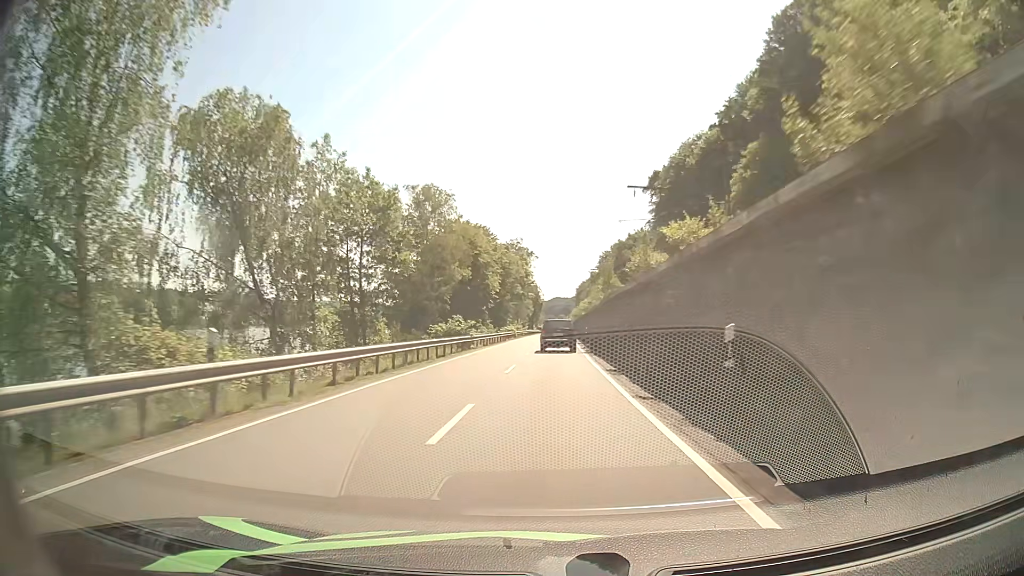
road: primary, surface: asphalt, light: Day
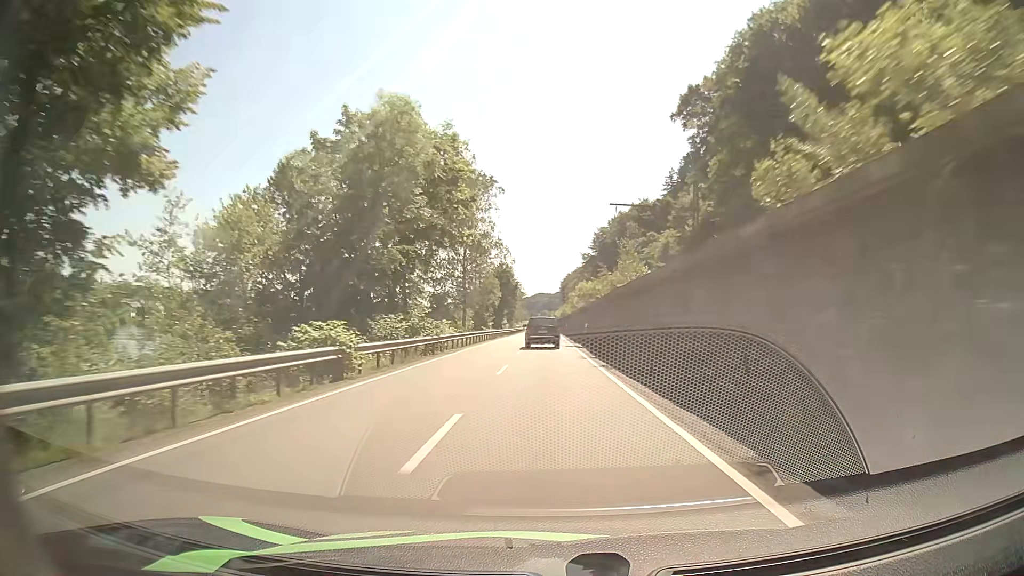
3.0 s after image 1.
(+0.7, +61.3) m; +2°
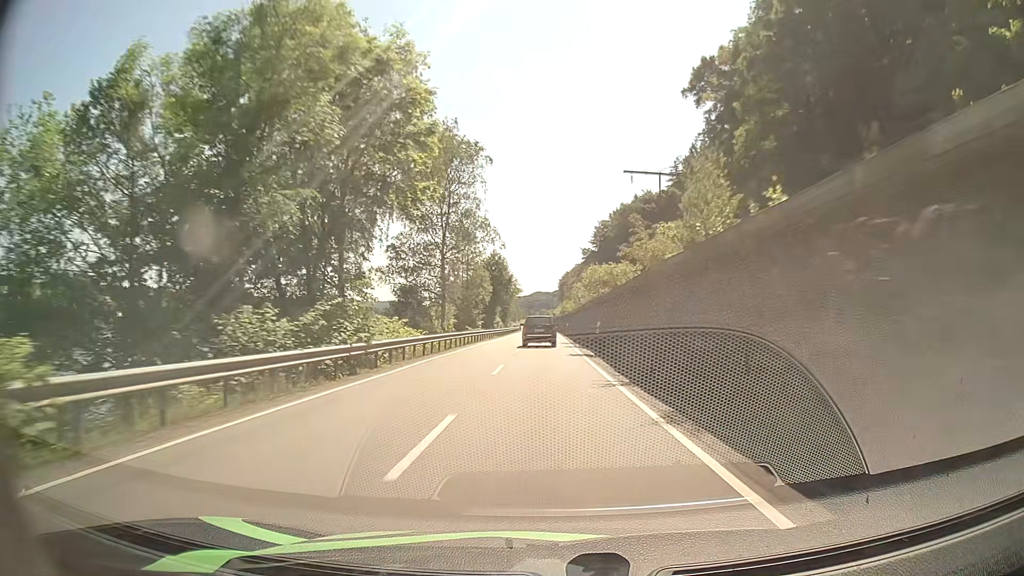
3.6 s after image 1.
(0.0, +12.1) m; 0°
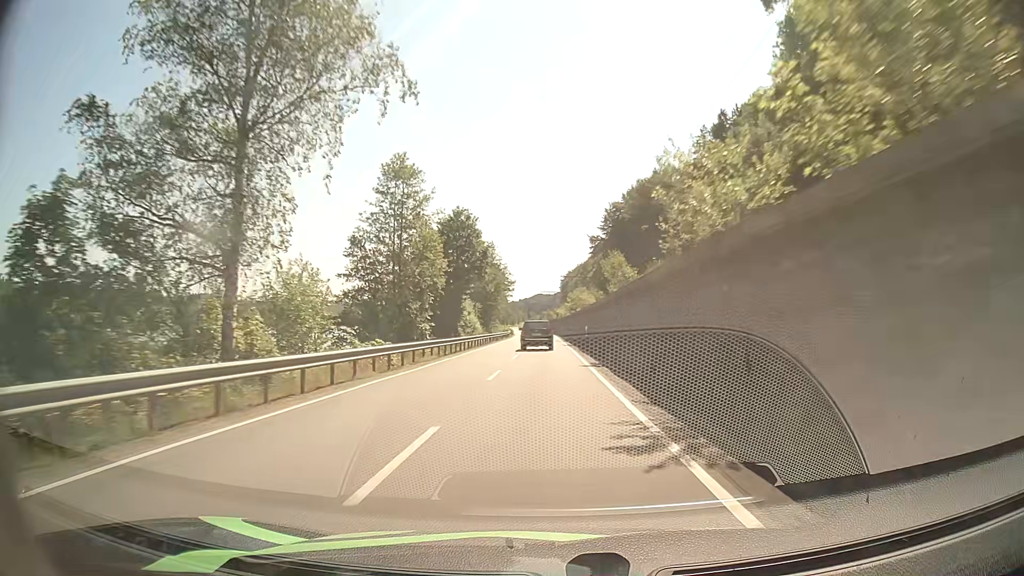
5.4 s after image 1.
(+0.1, +36.5) m; 0°
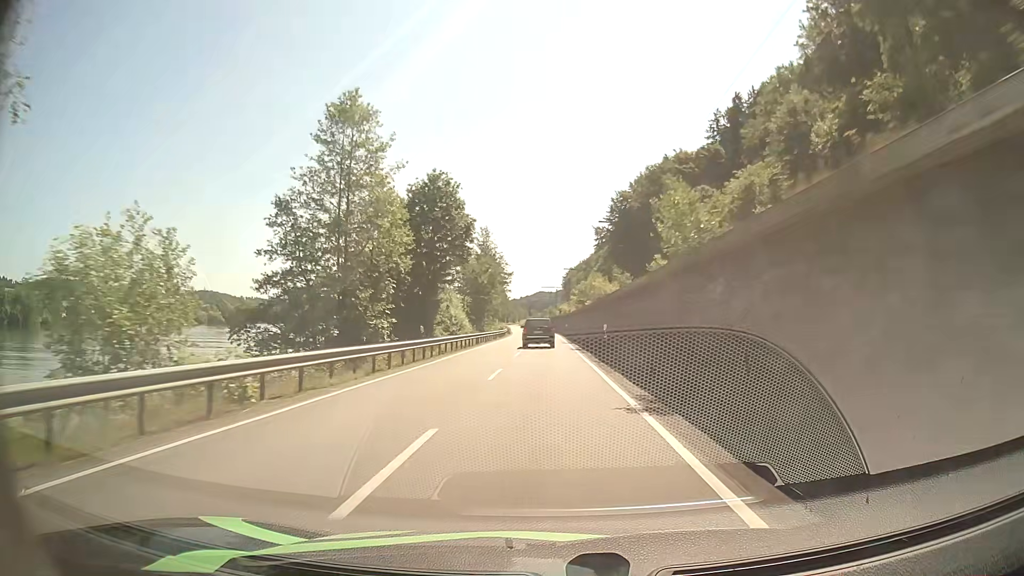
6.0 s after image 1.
(-0.1, +12.4) m; -1°
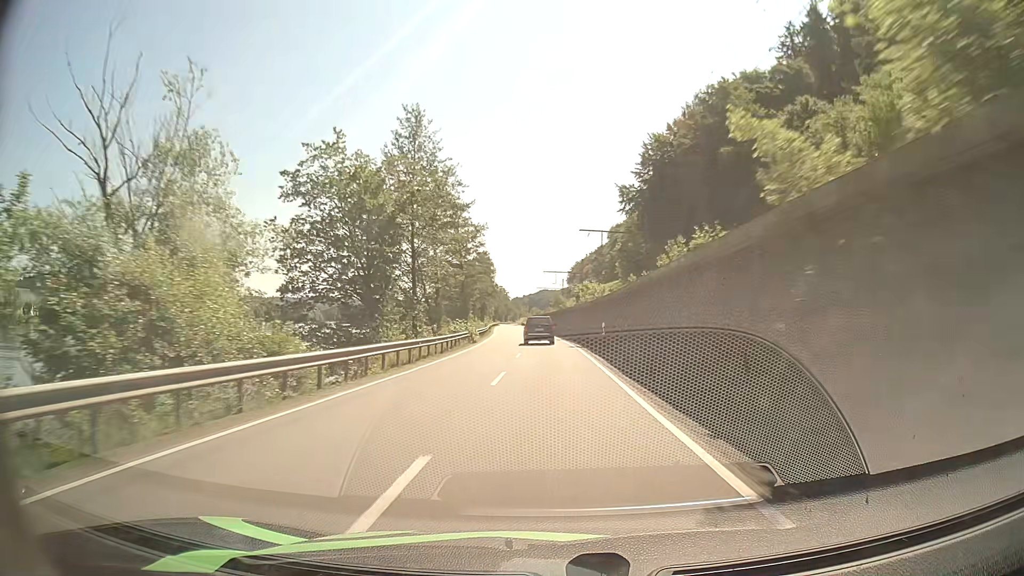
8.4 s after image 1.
(+0.1, +49.5) m; 0°
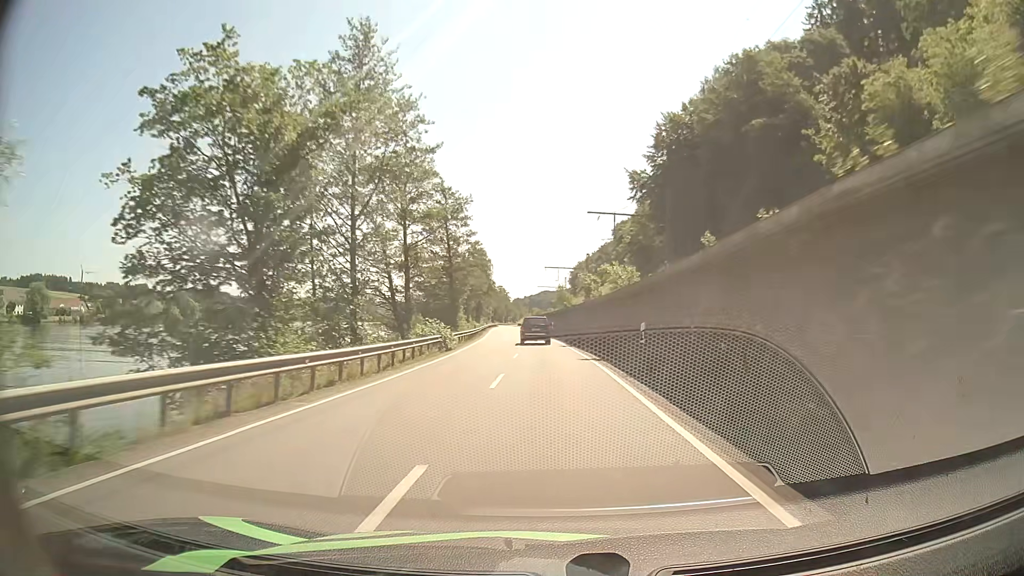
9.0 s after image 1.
(0.0, +12.5) m; 0°
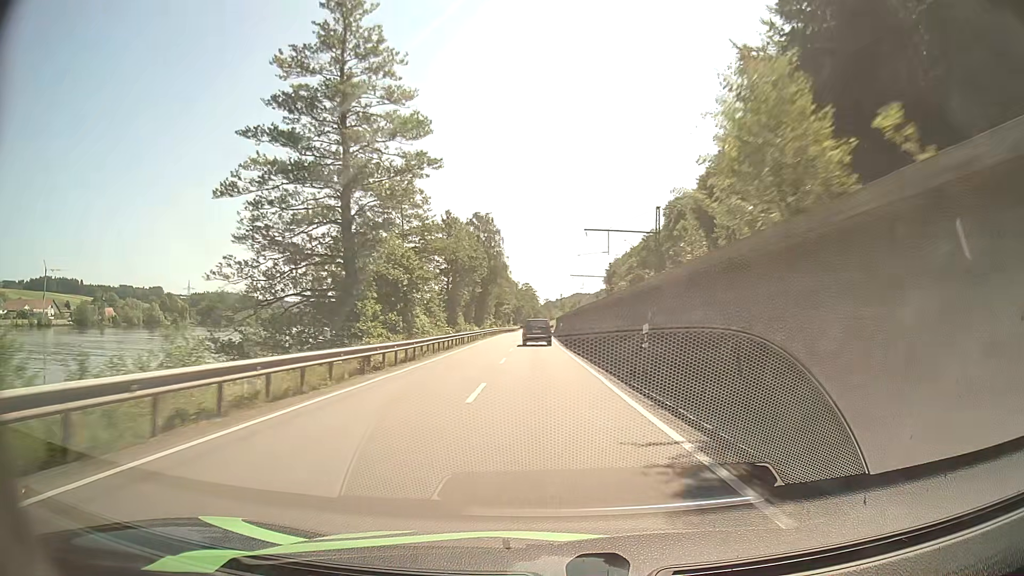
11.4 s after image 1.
(-0.9, +50.5) m; -3°
(0, +10) (0, +20) (0, +30) (-1, +40) (-1, +50) (-1, +60) (-1, +70) (-1, +80) (-1, +90) (-1, +100) m
